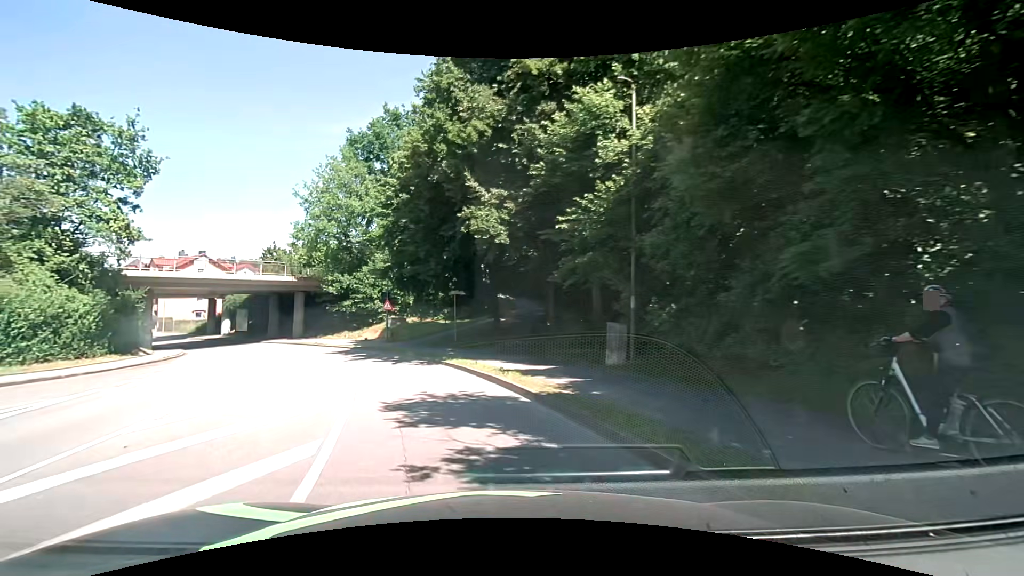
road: unclassified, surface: asphalt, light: Day
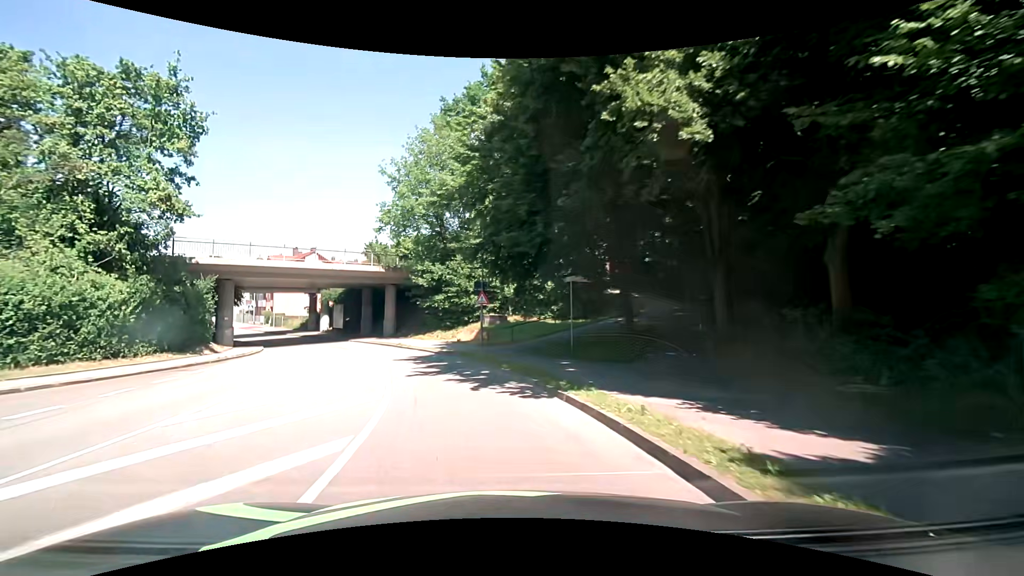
(-1.2, +9.1) m; -13°
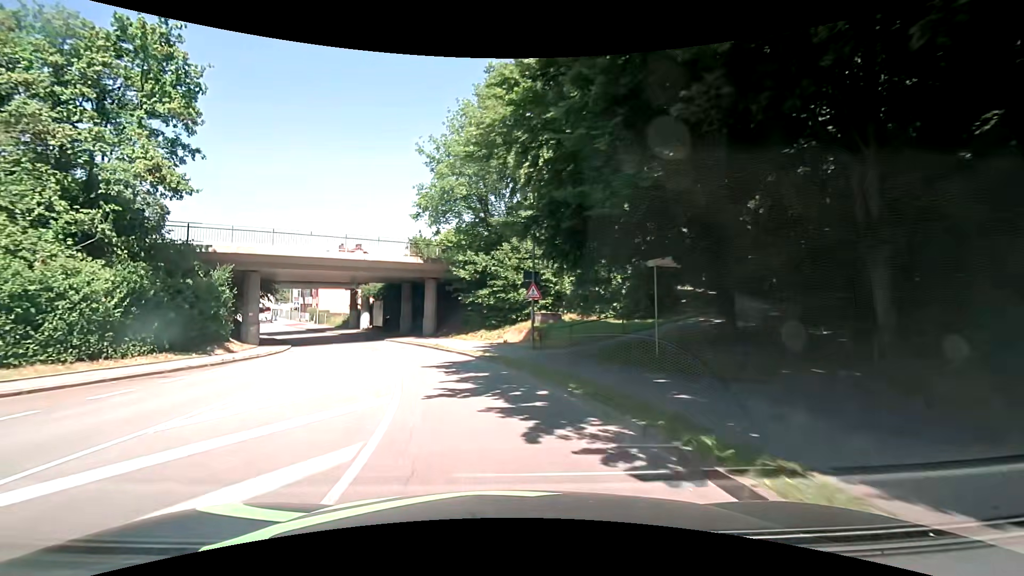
(-0.3, +5.2) m; -6°
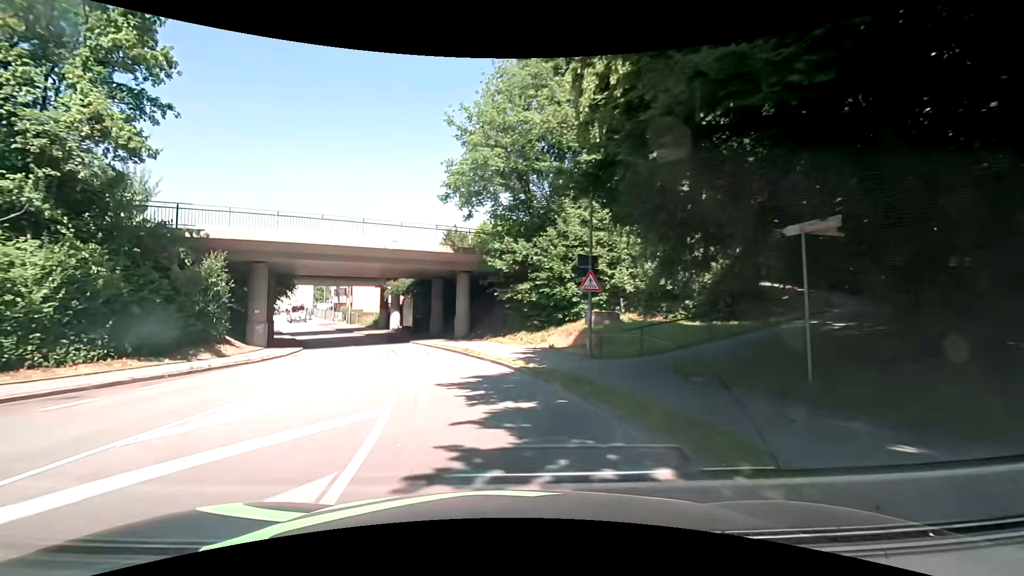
(-0.2, +5.6) m; -5°
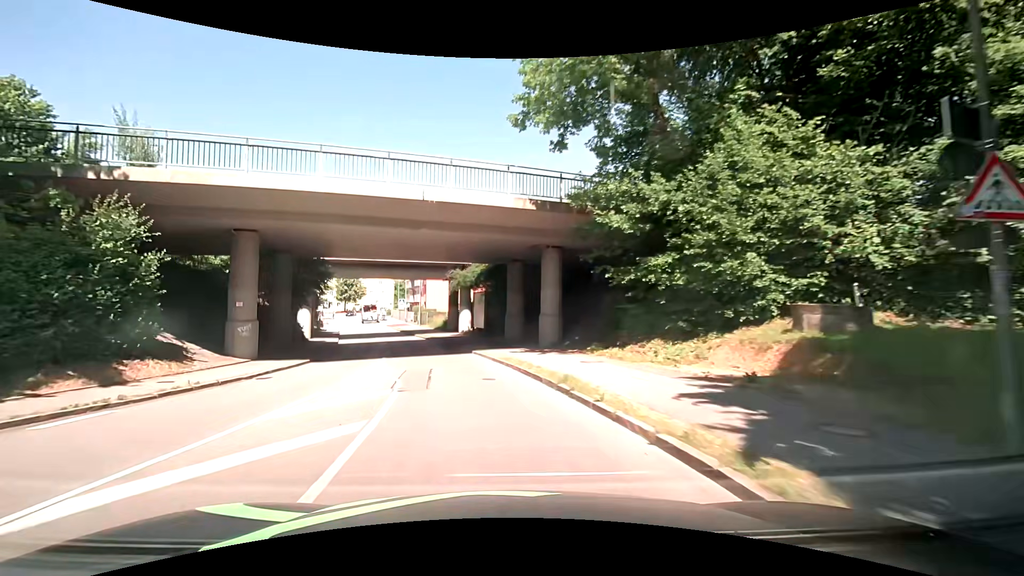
(-0.8, +12.0) m; -7°
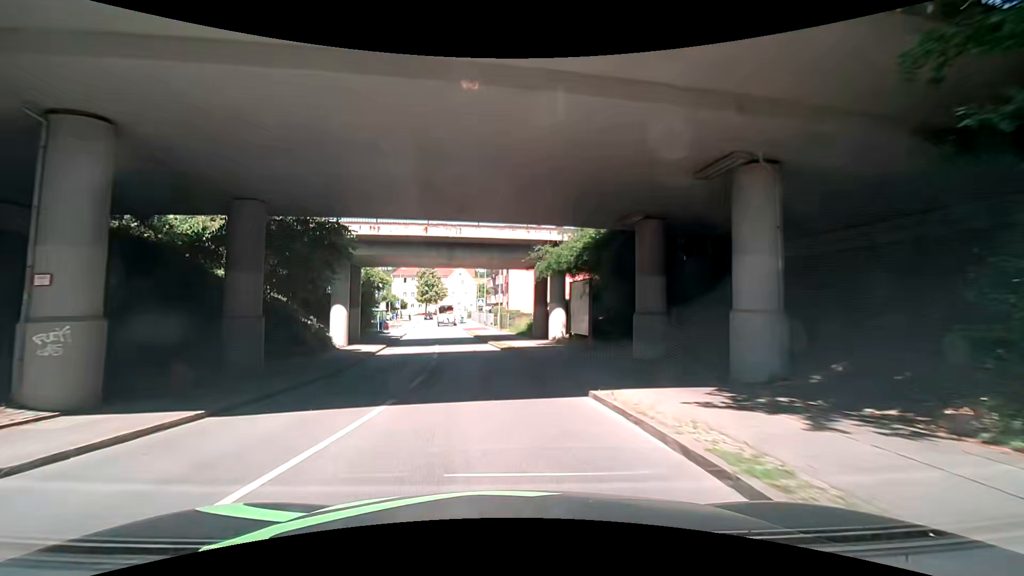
(-1.4, +12.3) m; -11°
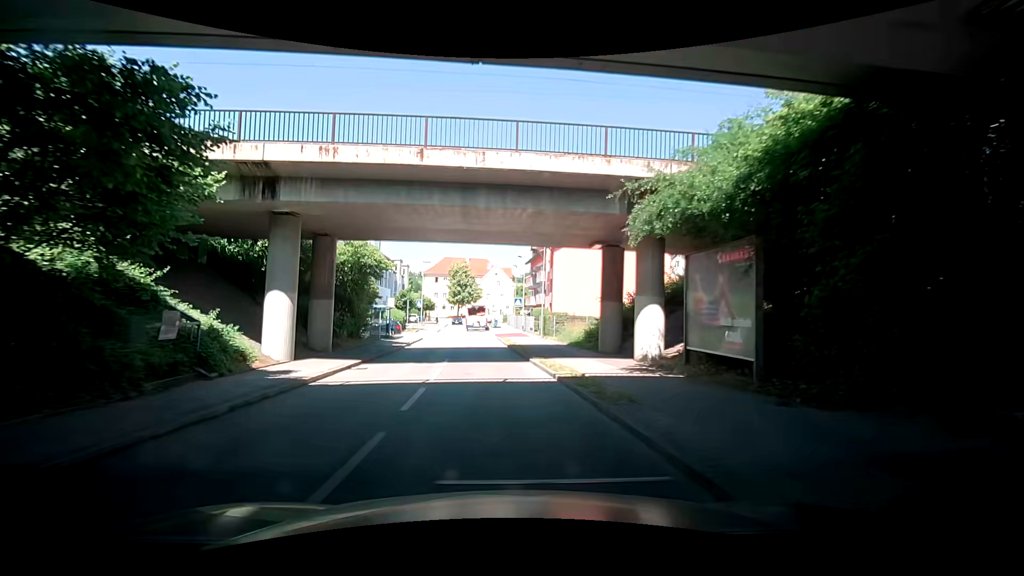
(-0.3, +12.2) m; -2°
